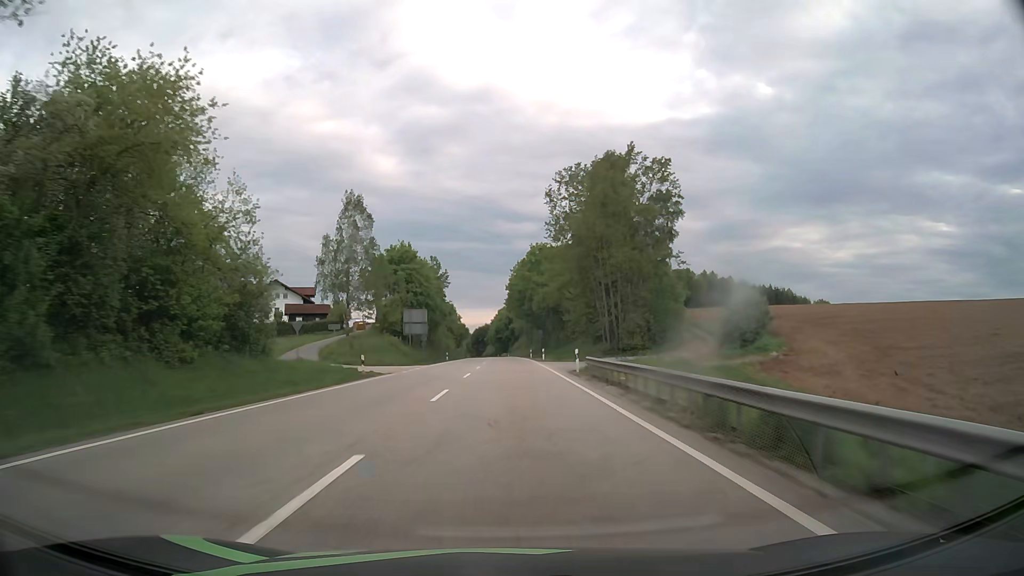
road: primary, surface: asphalt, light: Day
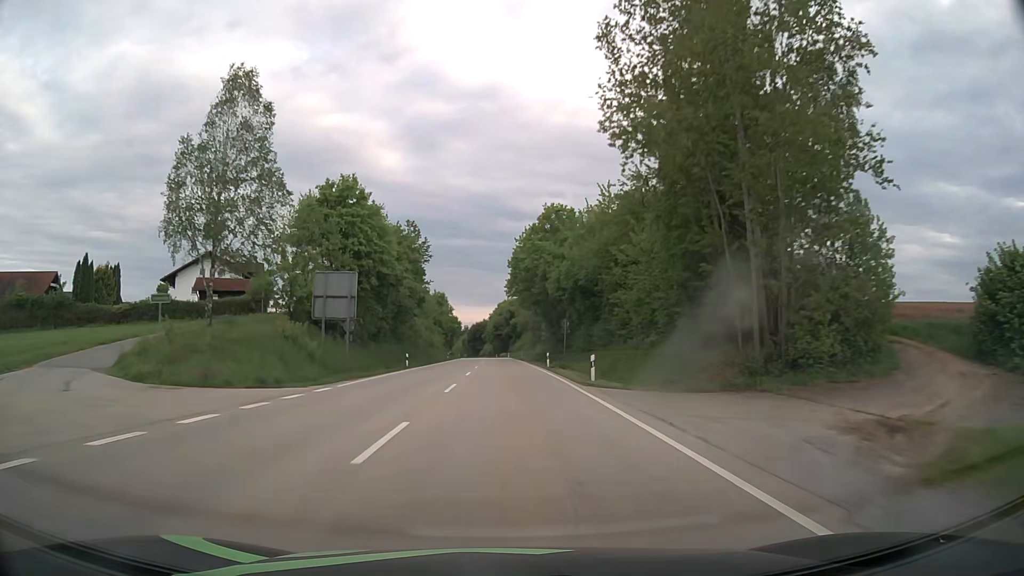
(+0.1, +32.1) m; 0°
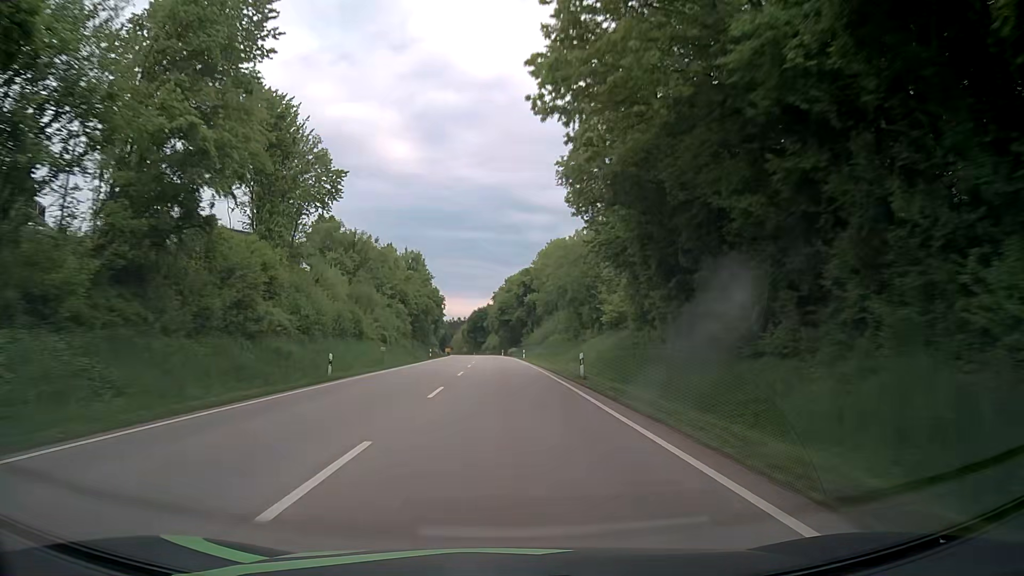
(-0.4, +63.5) m; 0°
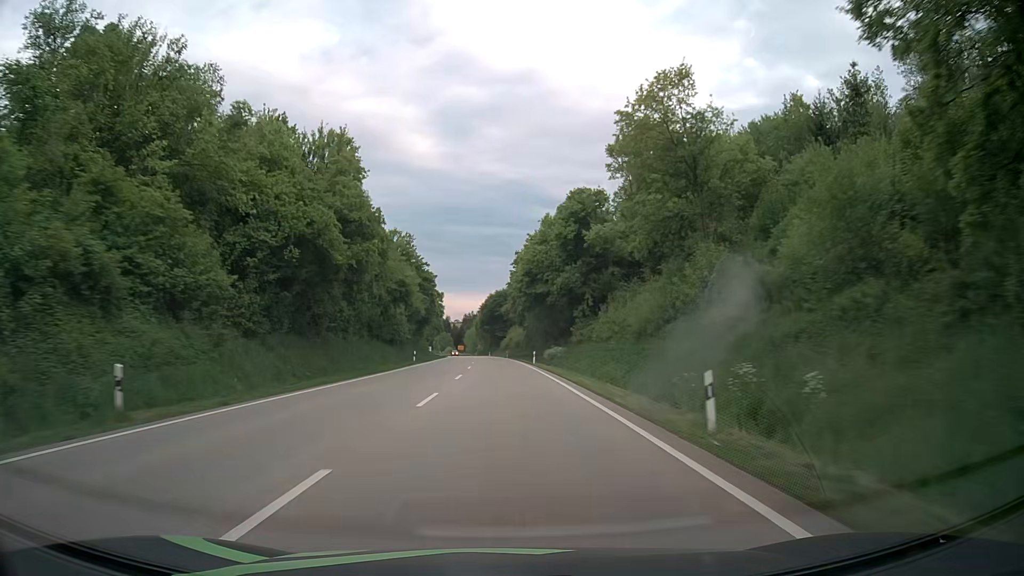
(-1.2, +61.7) m; -2°
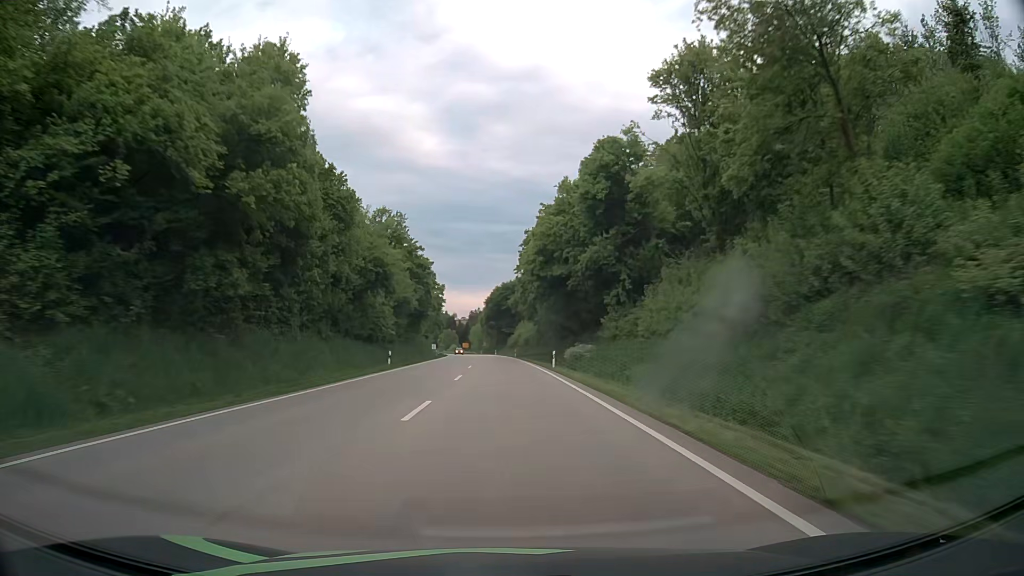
(0.0, +15.2) m; 0°
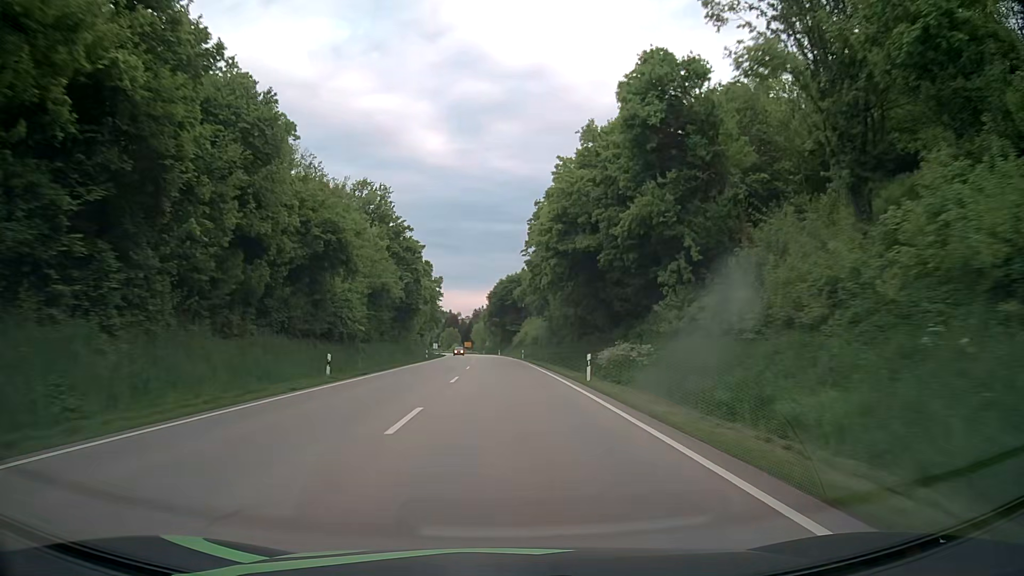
(-0.1, +15.2) m; -1°
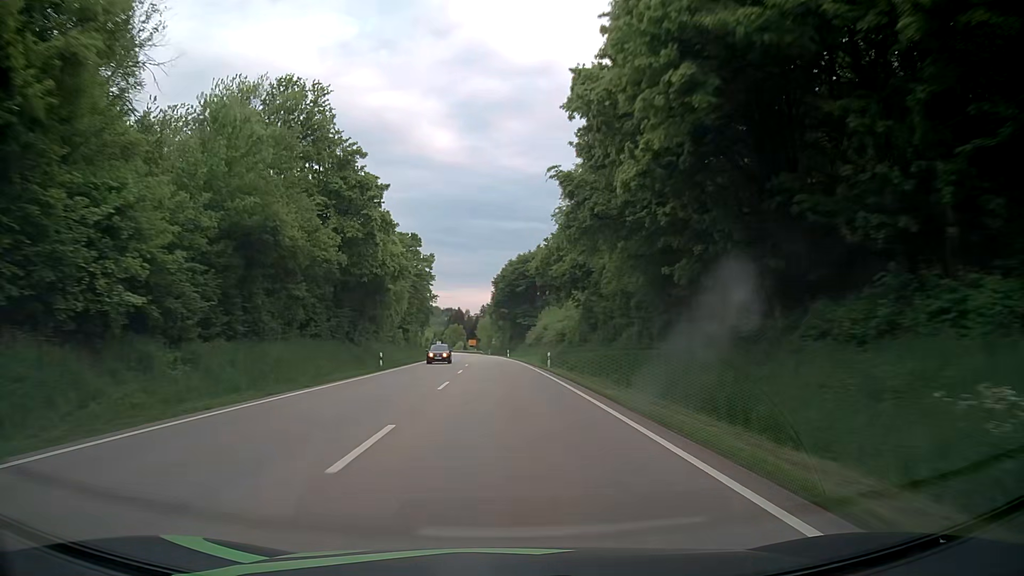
(-0.2, +30.3) m; 0°
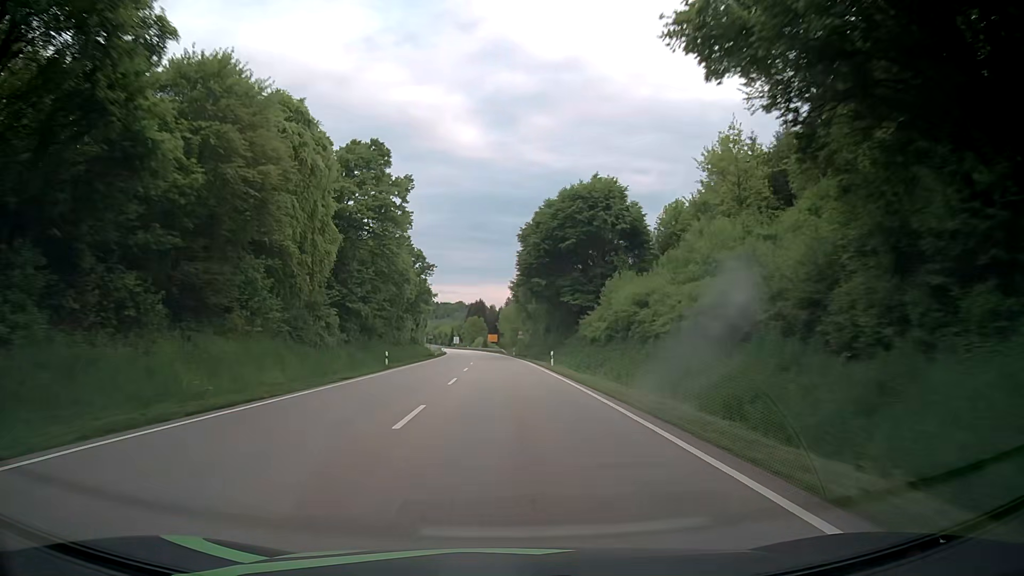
(-1.1, +45.3) m; -3°
(0, +10) (0, +20) (0, +30) (0, +40) (-1, +50) (-1, +60) (-1, +70) (-2, +80) (-2, +90) (-3, +100) m
